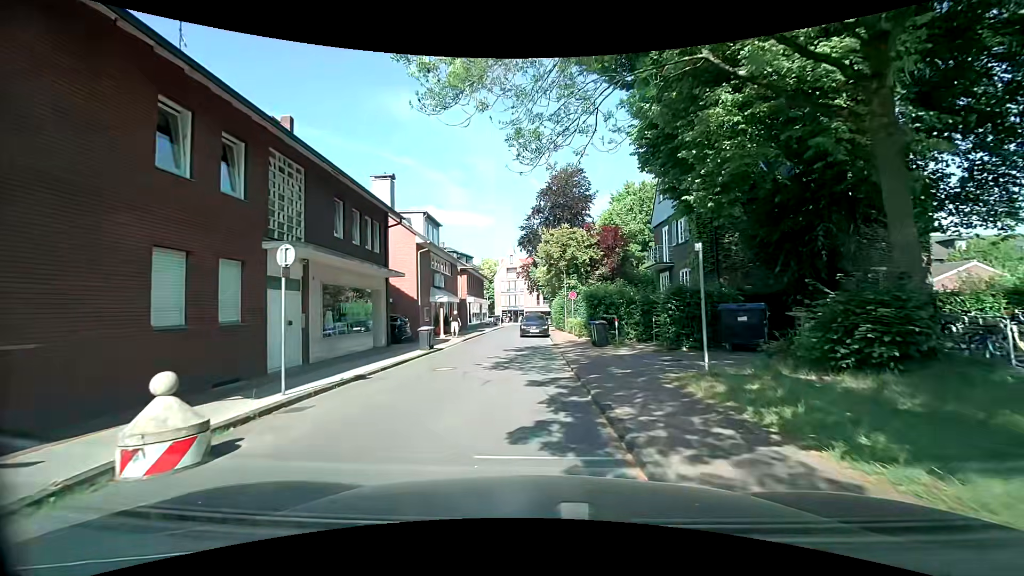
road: residential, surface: asphalt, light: Day
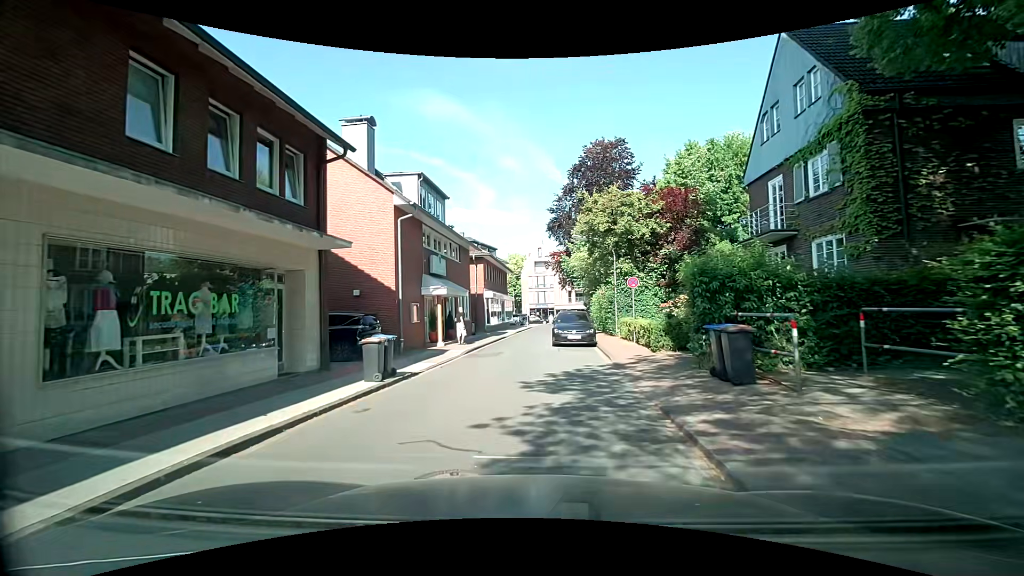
(-0.5, +9.9) m; -3°
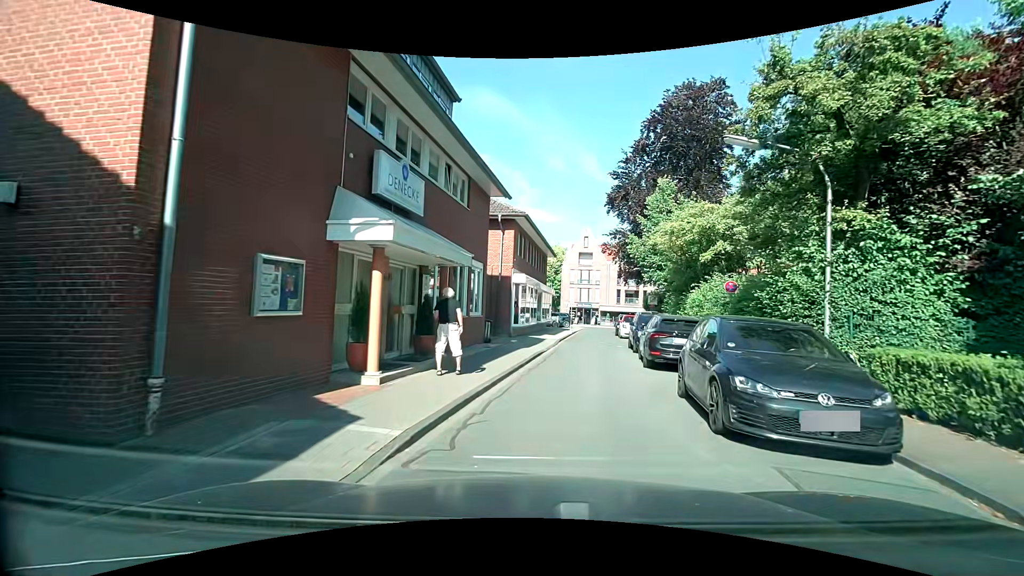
(-1.4, +14.3) m; -6°
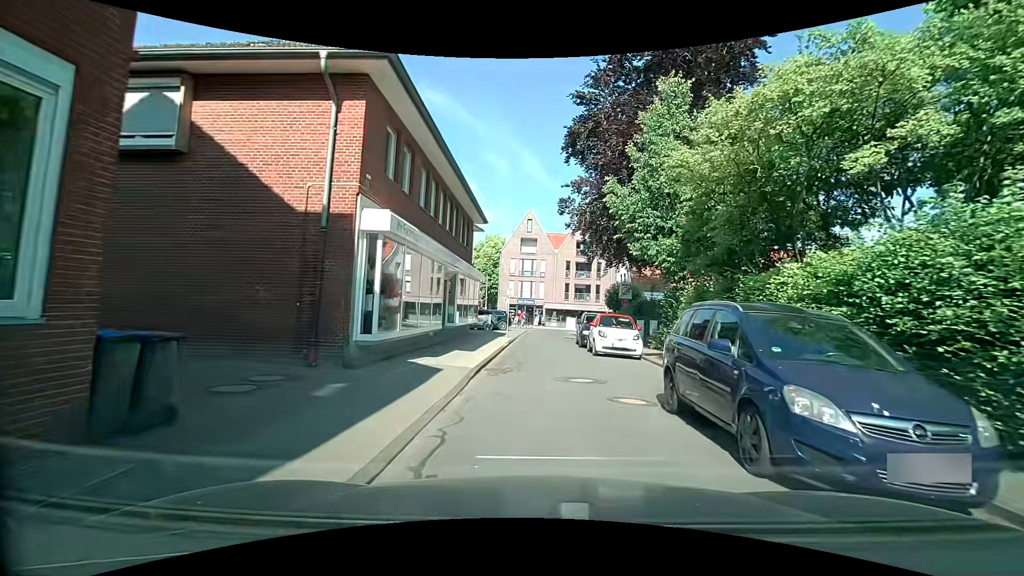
(+1.3, +15.0) m; +7°
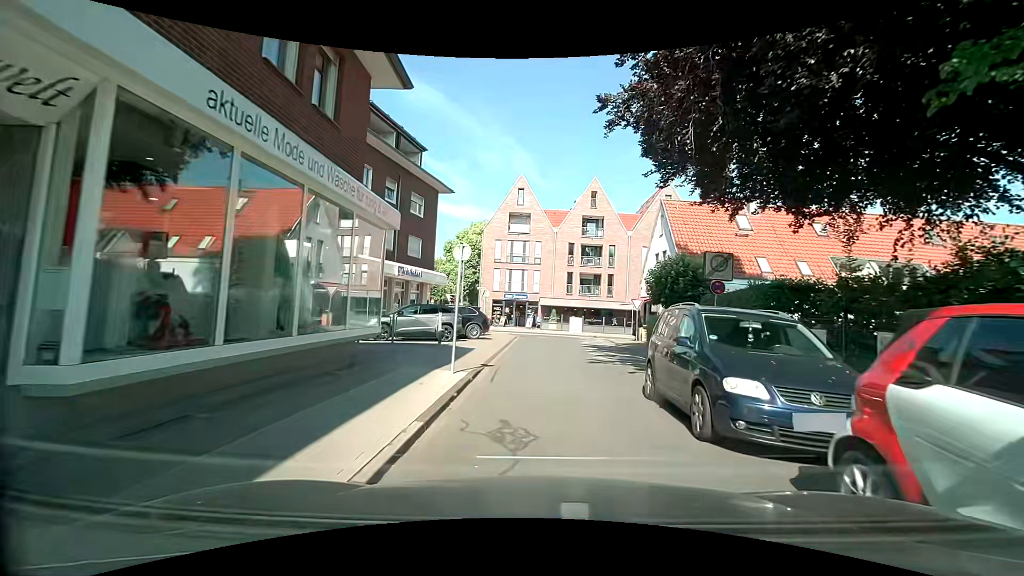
(+0.2, +16.6) m; 0°
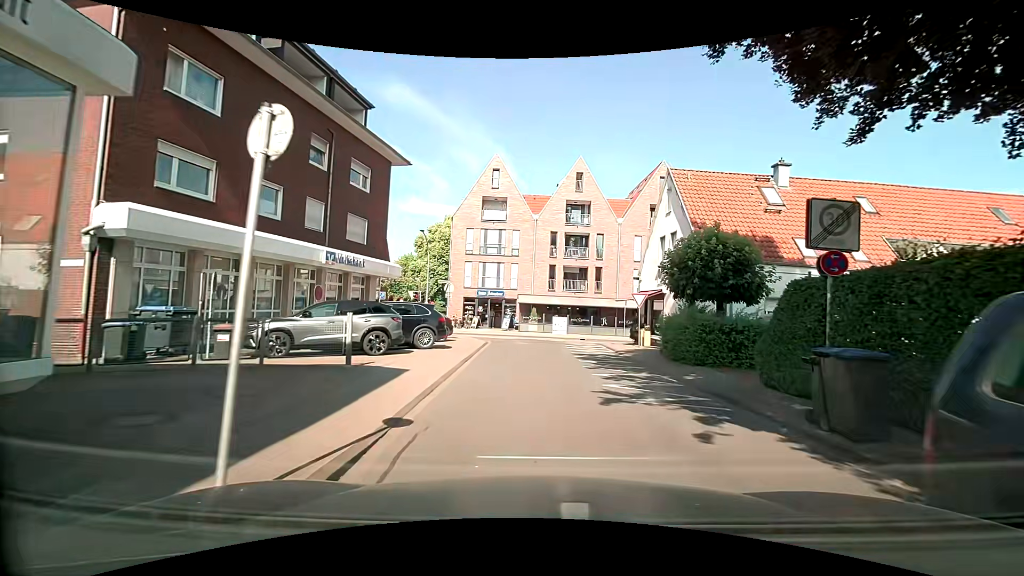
(+0.2, +6.8) m; +2°
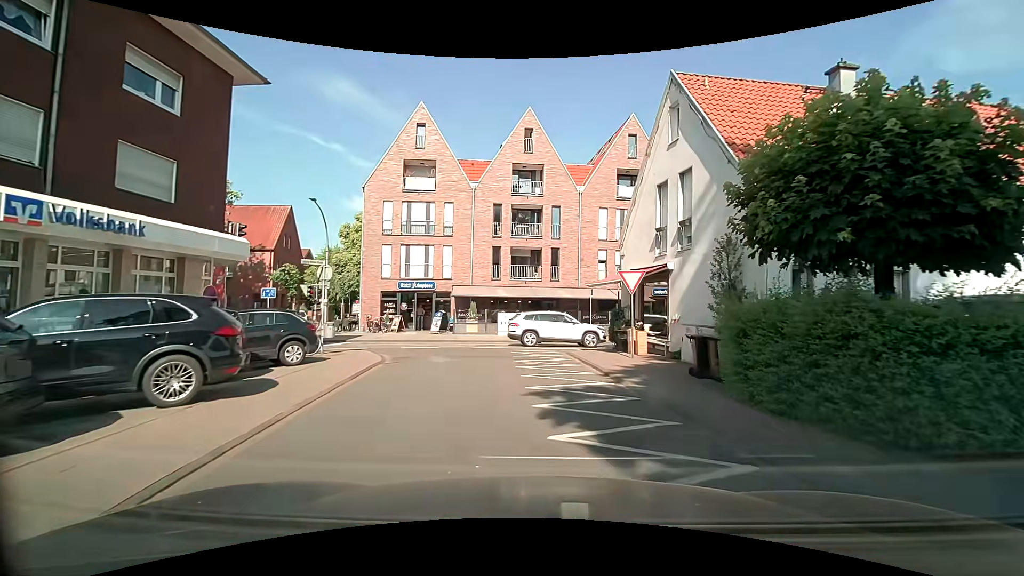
(+0.6, +10.1) m; +7°
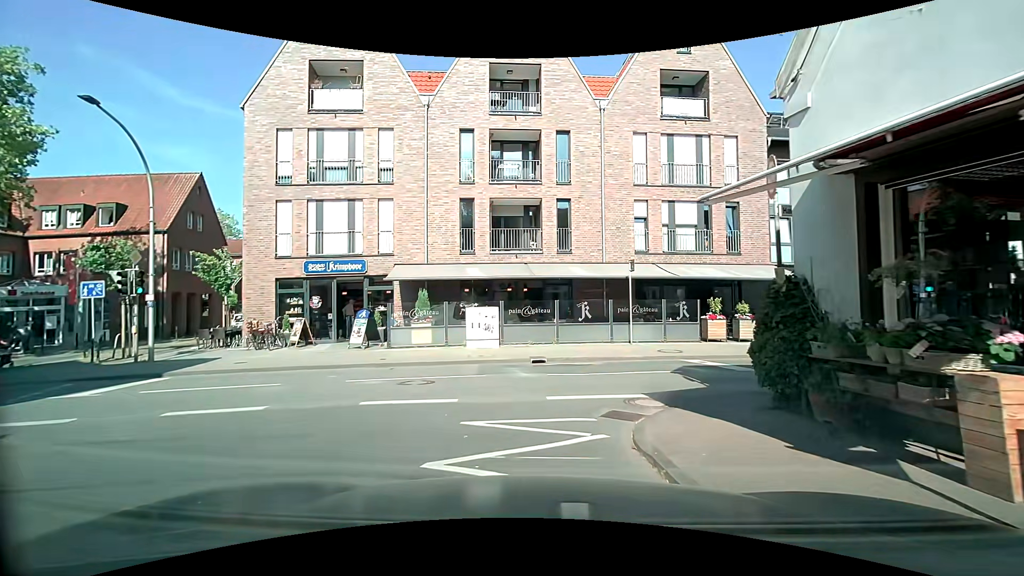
(+0.1, +13.6) m; 0°
